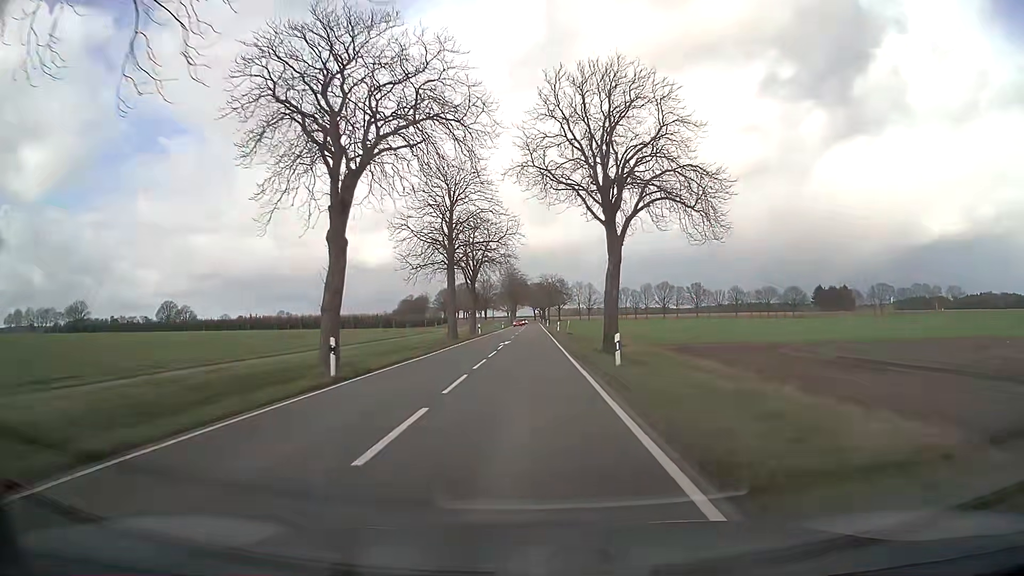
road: secondary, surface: asphalt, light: Day
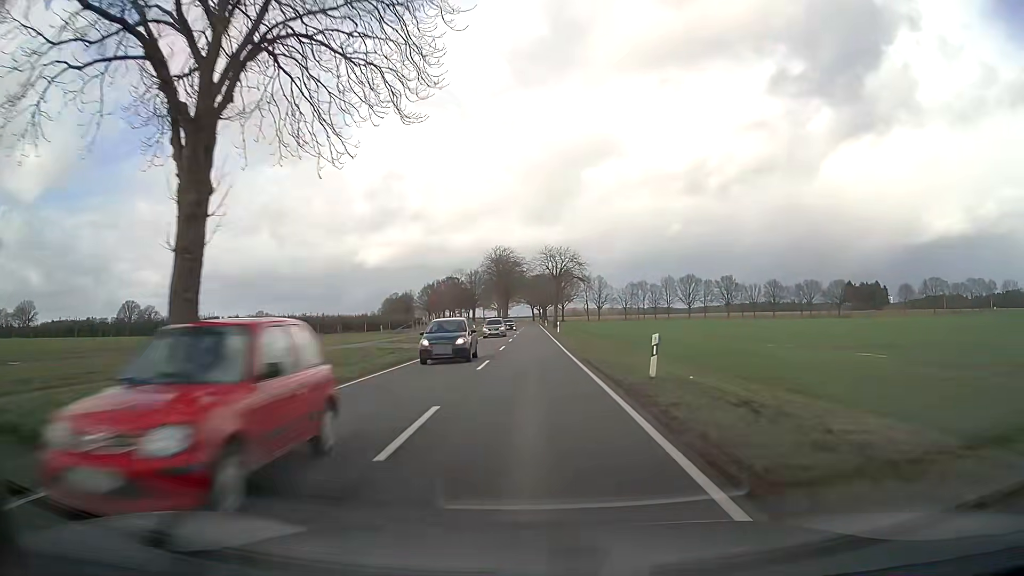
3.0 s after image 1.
(-0.1, +54.8) m; 0°
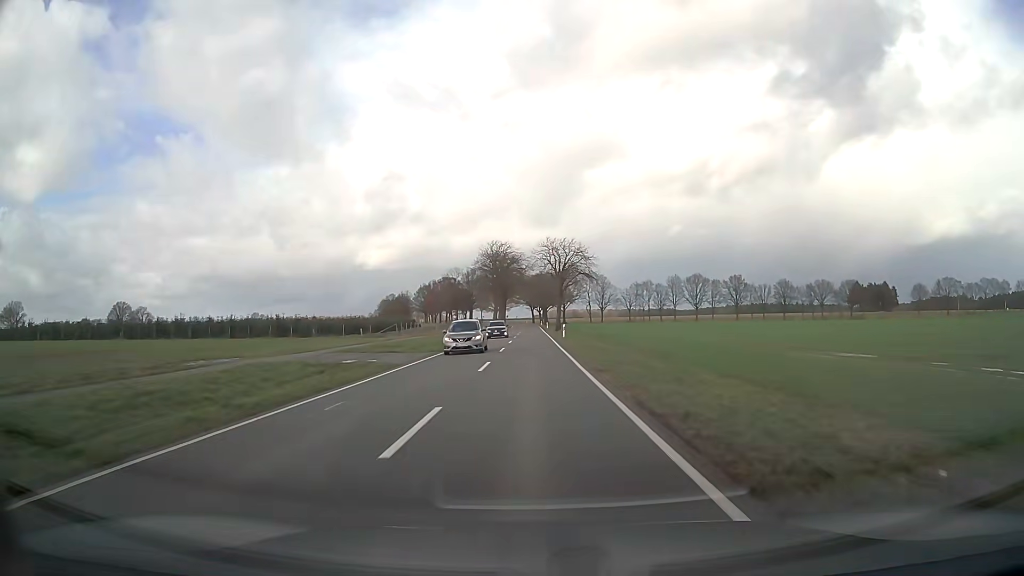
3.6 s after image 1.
(0.0, +11.8) m; 0°
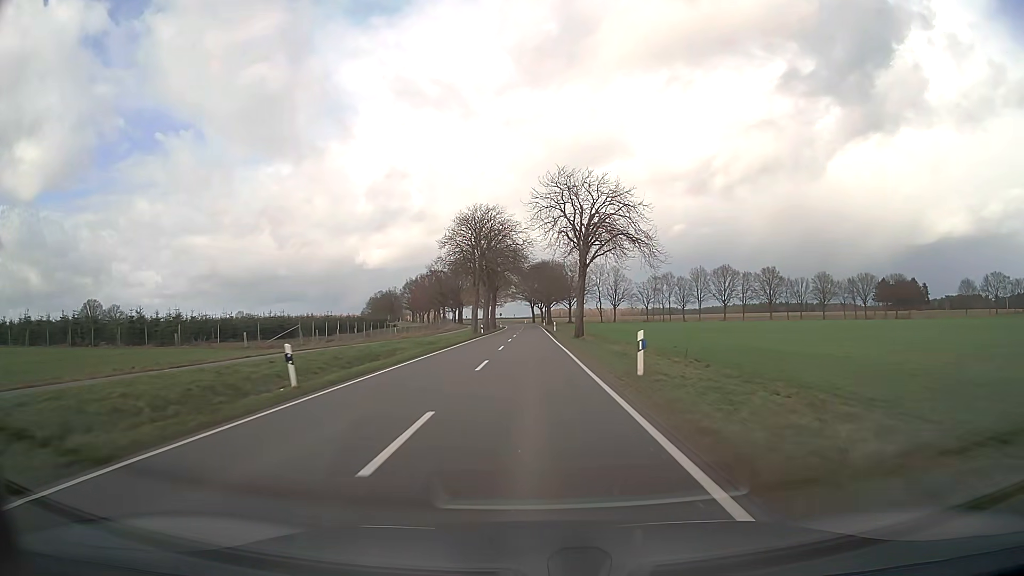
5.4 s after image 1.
(0.0, +37.2) m; 0°
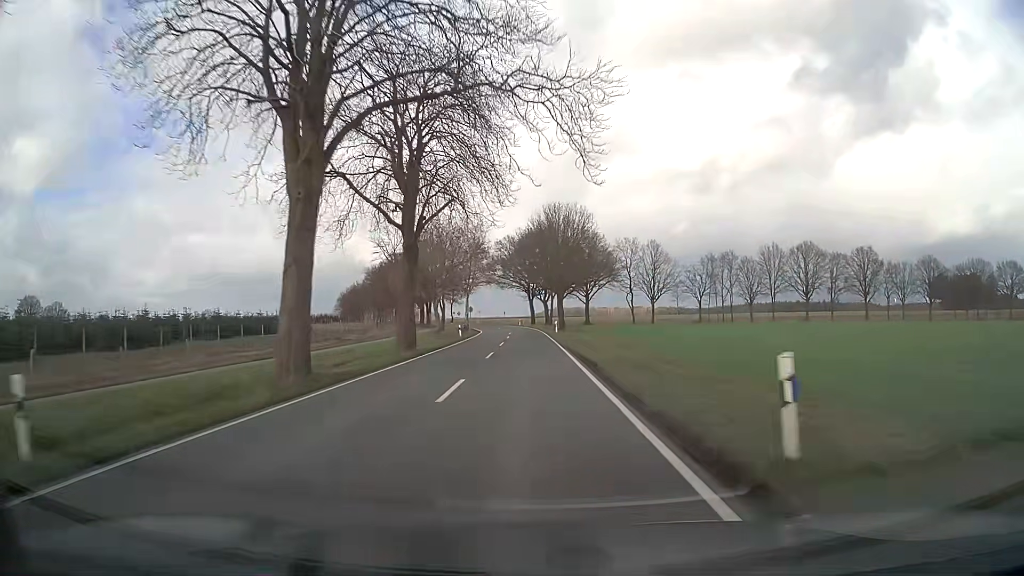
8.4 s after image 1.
(+0.1, +67.2) m; 0°
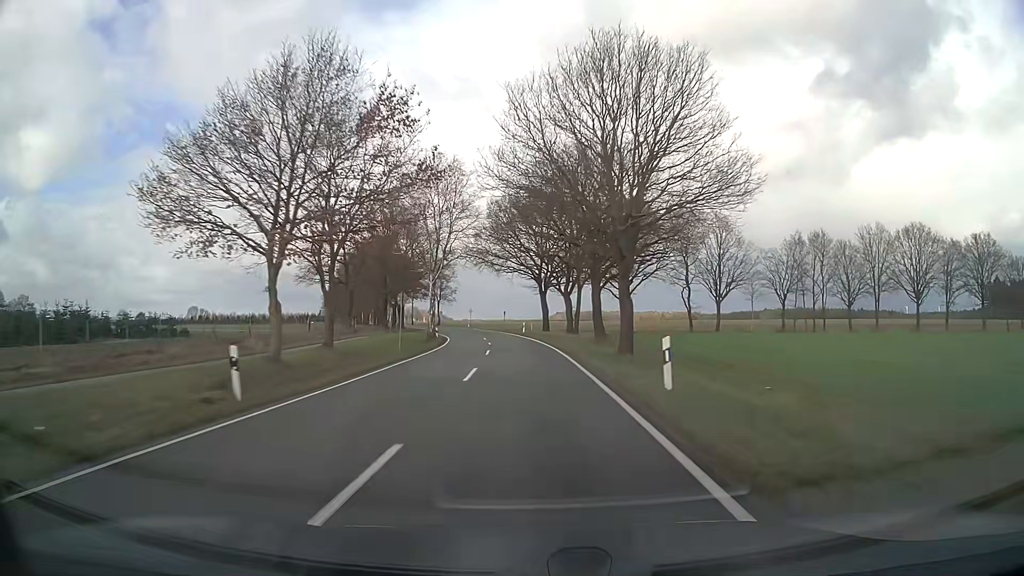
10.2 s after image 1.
(-0.2, +43.4) m; -1°
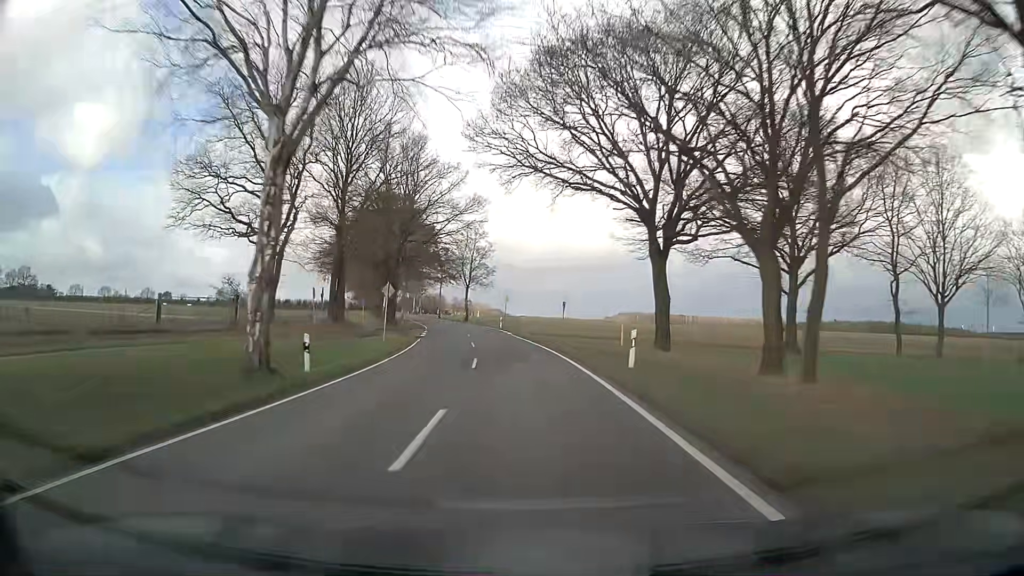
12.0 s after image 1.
(-1.7, +45.4) m; -5°
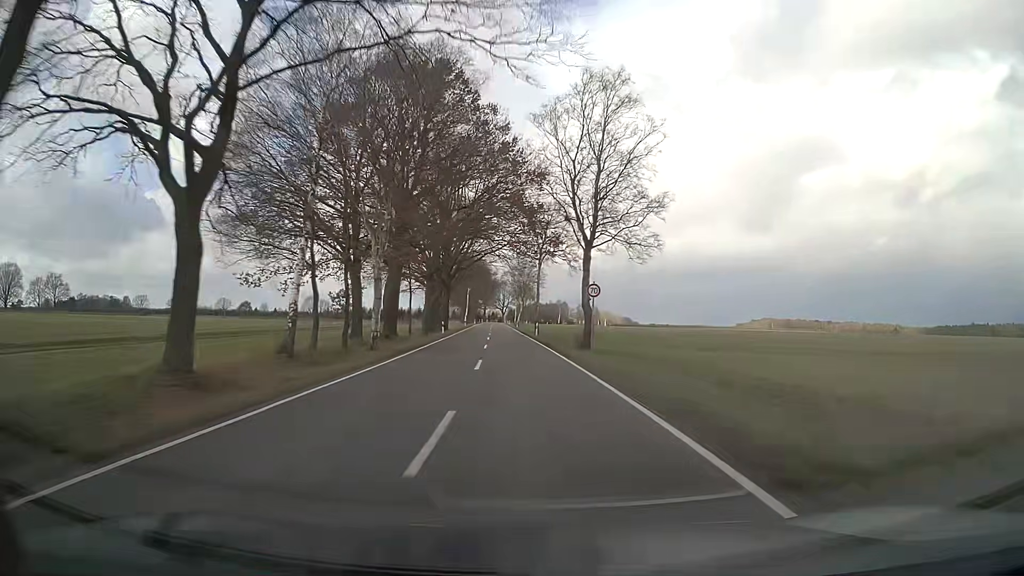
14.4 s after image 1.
(-5.4, +61.8) m; -10°
(0, +10) (0, +20) (-1, +30) (-1, +40) (-2, +50) (-3, +60) (-3, +70) (-4, +80) (-5, +90) (-5, +100) m
